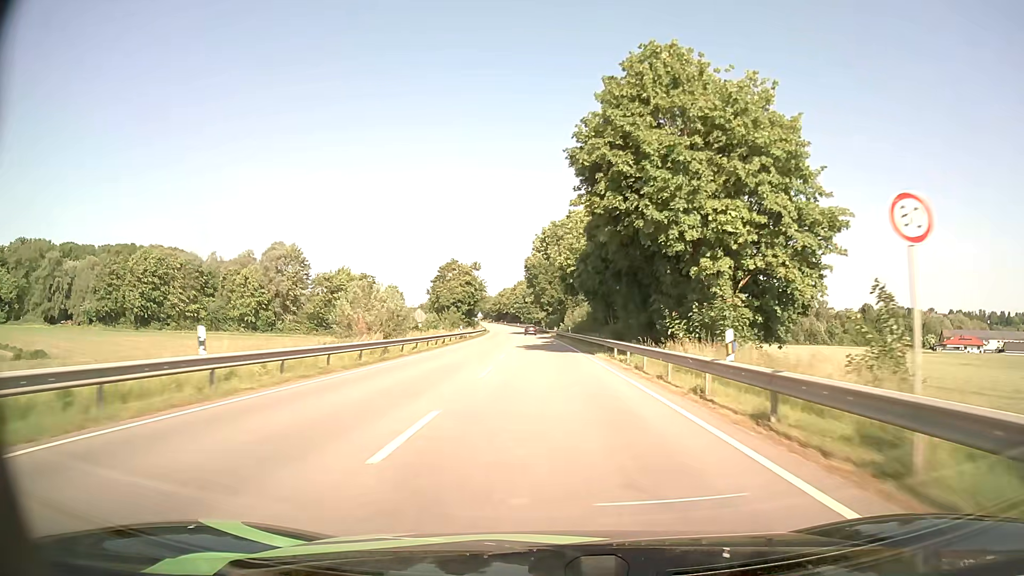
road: primary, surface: asphalt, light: Day
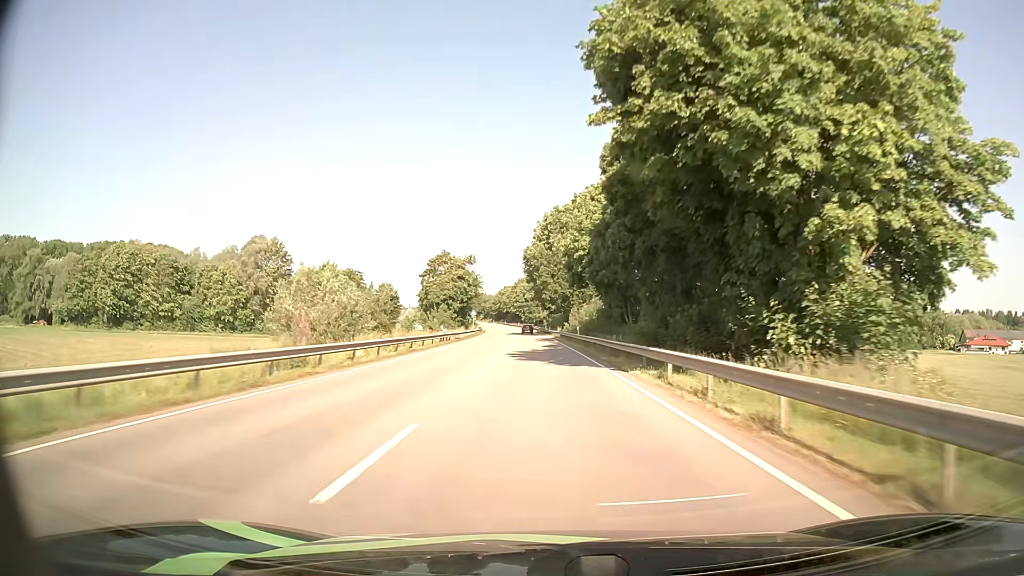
(0.0, +12.6) m; 0°
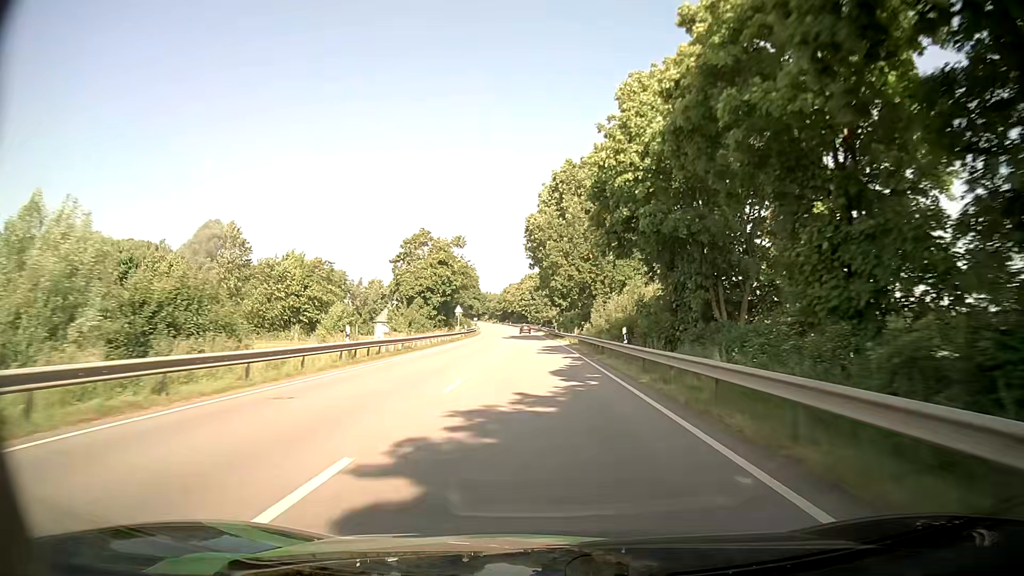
(-0.1, +25.4) m; -1°
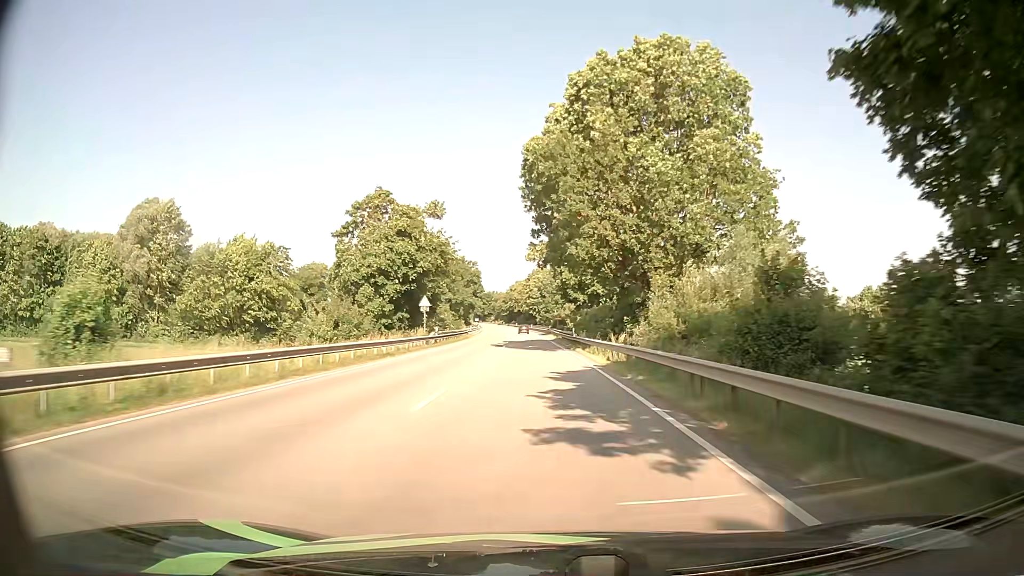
(-0.2, +25.5) m; -1°
(0, +10) (0, +20) (0, +30) (-1, +40) (-1, +50) (-1, +60) (-2, +70) (-2, +80) (-3, +90) (-4, +100) m
